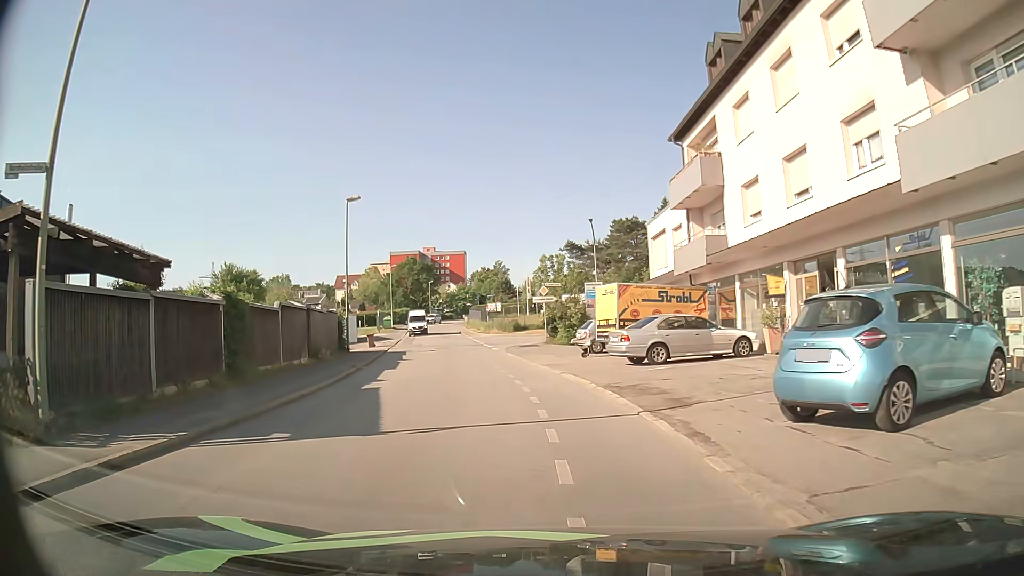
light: Day
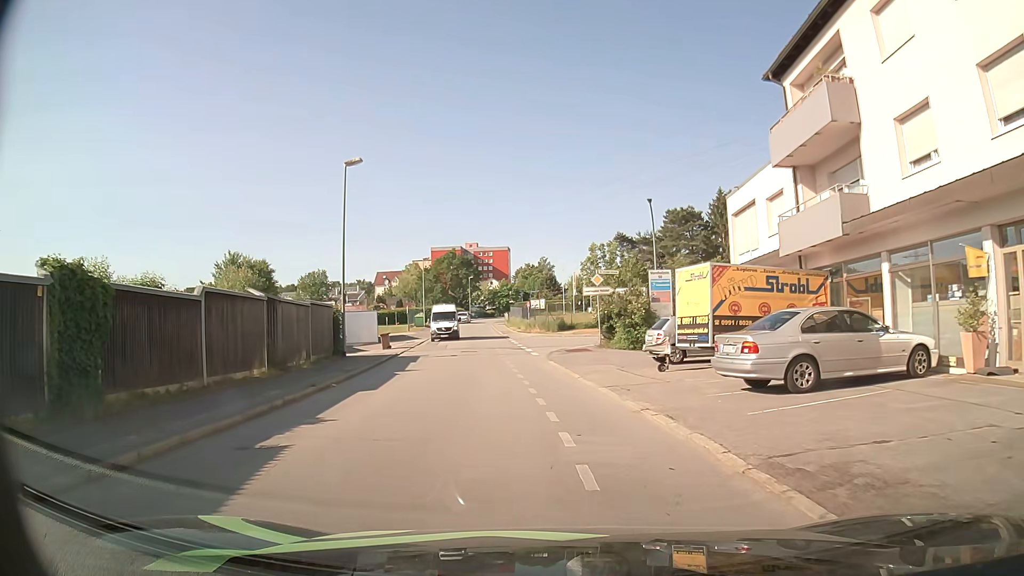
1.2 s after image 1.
(-0.3, +8.2) m; -4°
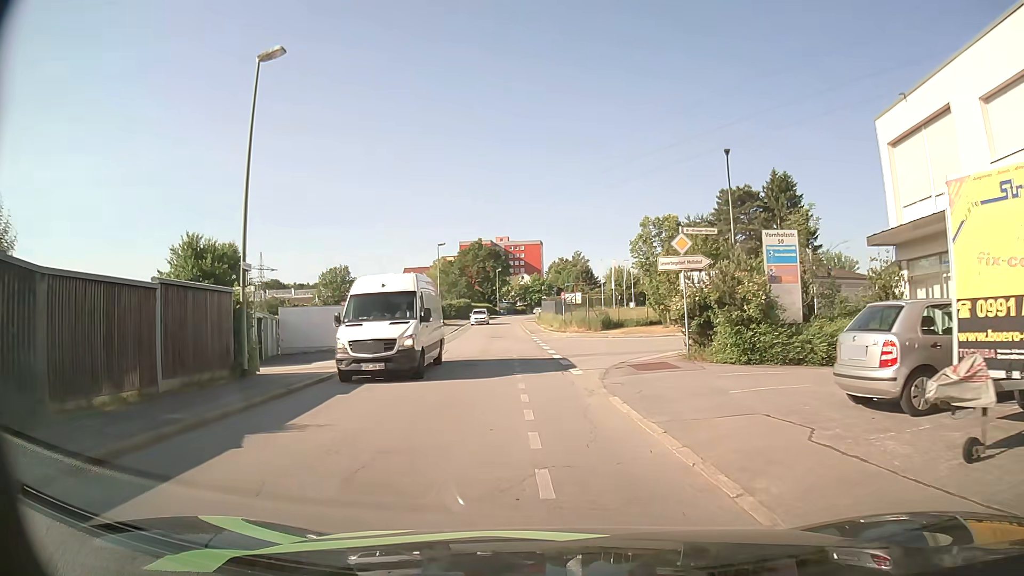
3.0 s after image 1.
(-0.3, +12.3) m; -3°
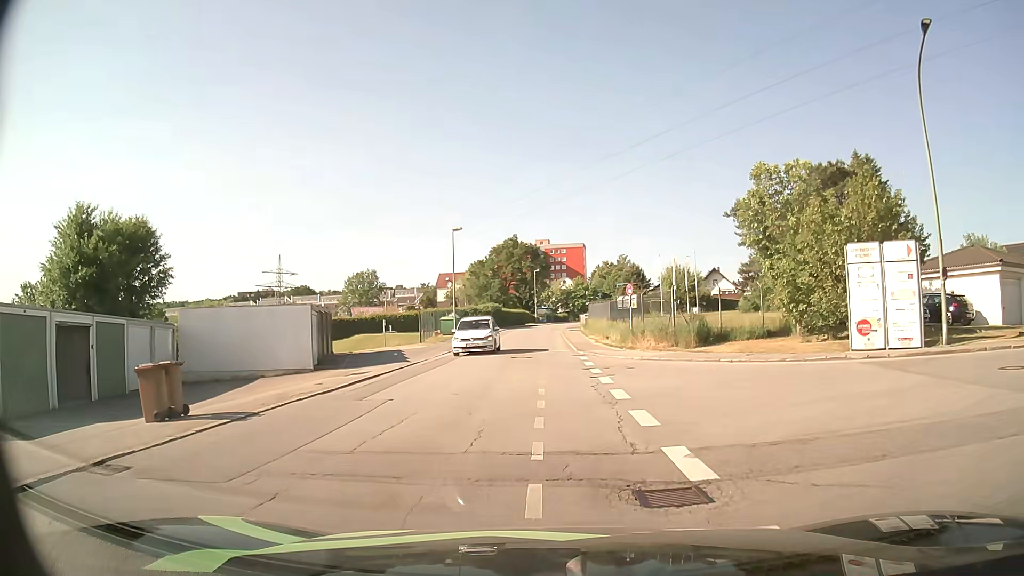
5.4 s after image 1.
(-0.4, +16.5) m; -3°
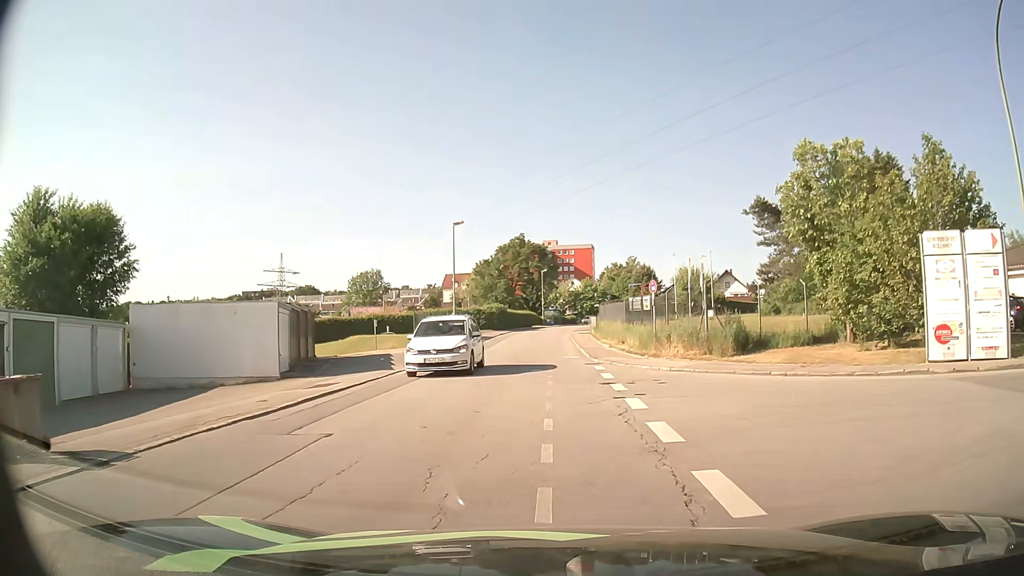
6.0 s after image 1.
(0.0, +4.0) m; +1°
(0, +10) (-1, +20) (-1, +30) (-1, +40) (-1, +50) (-1, +60) (-1, +70) (0, +80) (+1, +90) (+3, +100) m
